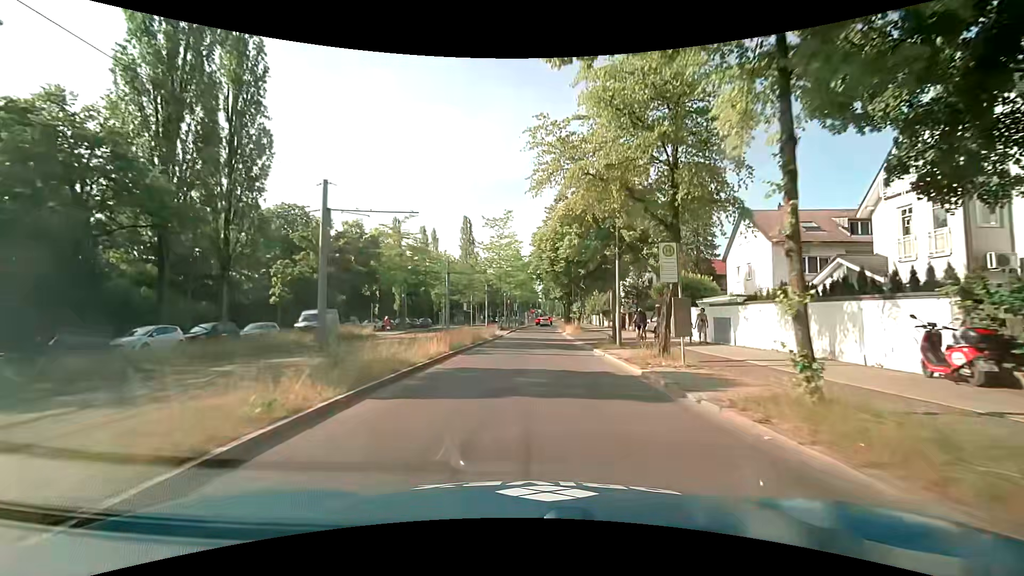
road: secondary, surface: asphalt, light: Day
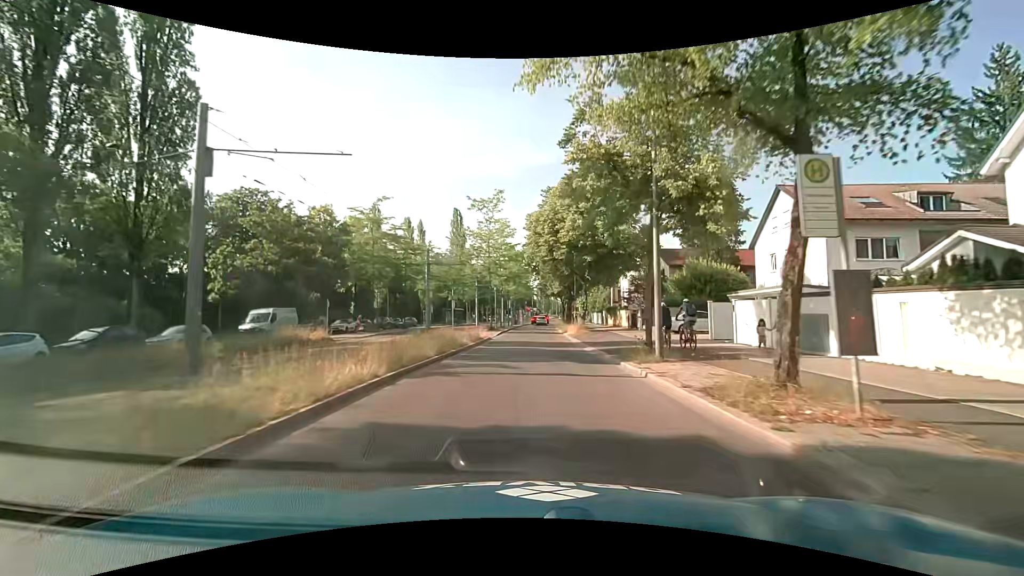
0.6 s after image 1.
(0.0, +7.4) m; 0°
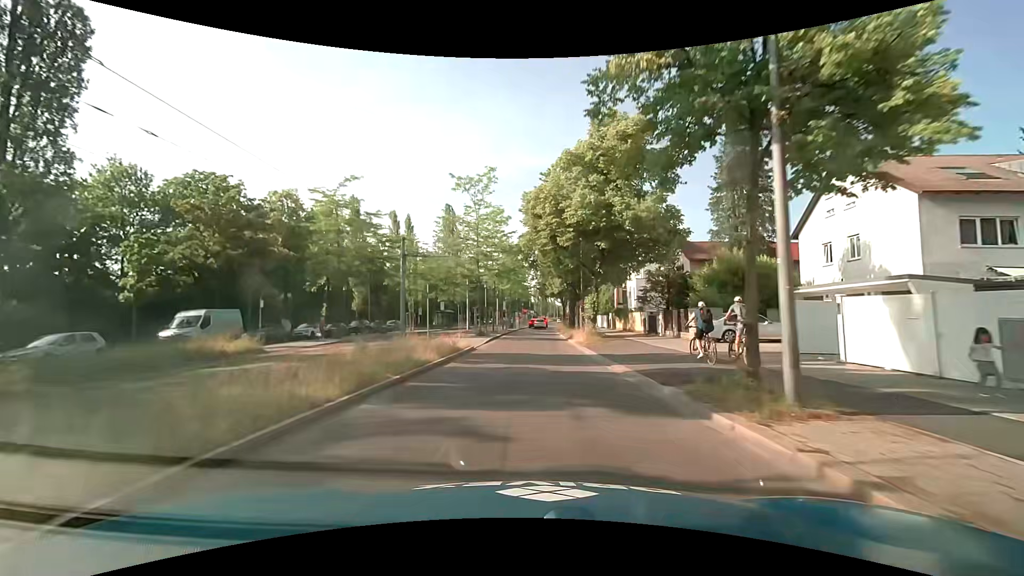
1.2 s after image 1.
(0.0, +7.3) m; 0°
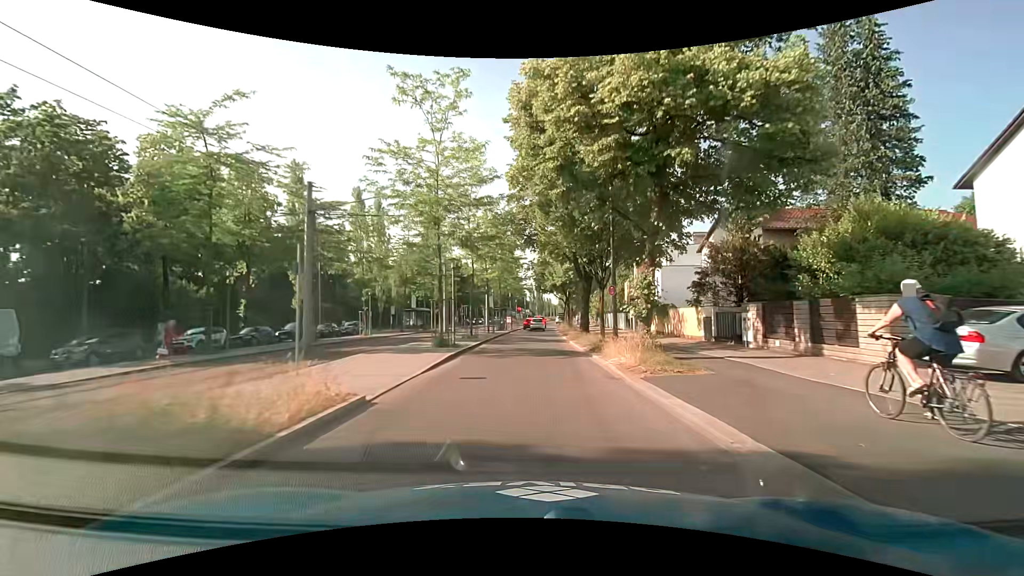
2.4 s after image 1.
(+0.1, +14.0) m; +1°
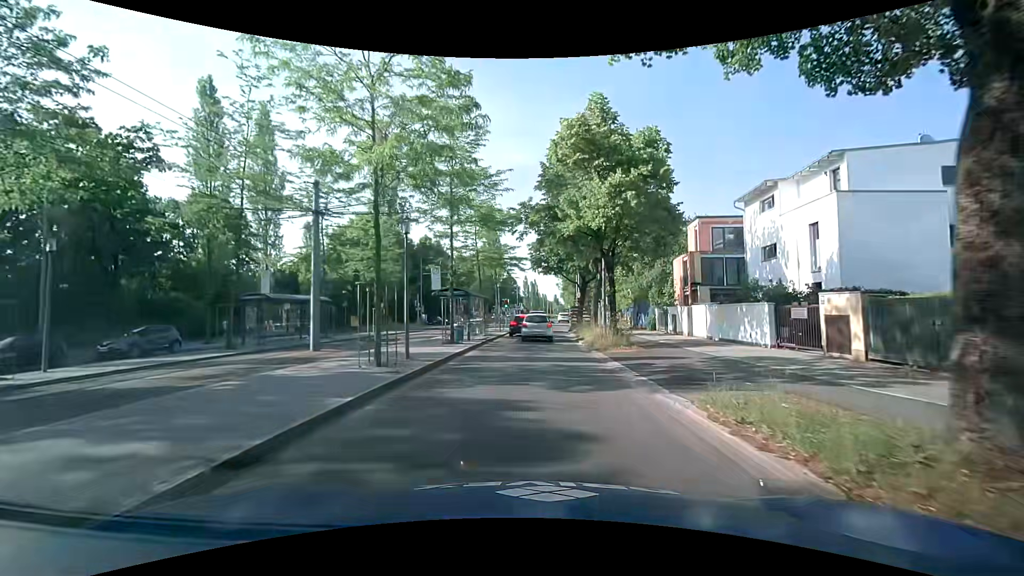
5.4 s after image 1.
(0.0, +28.4) m; 0°
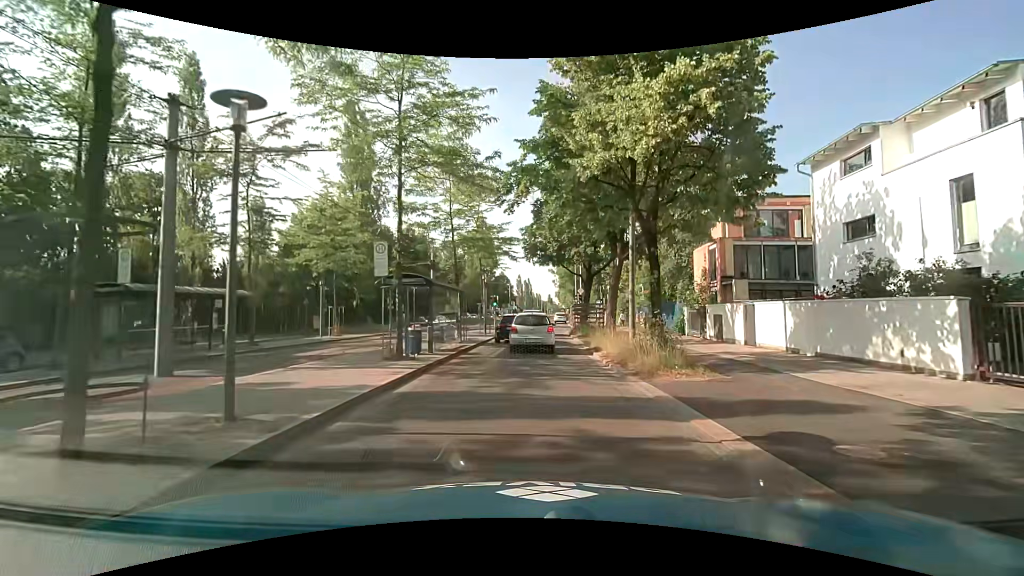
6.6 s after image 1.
(+0.1, +7.8) m; +1°
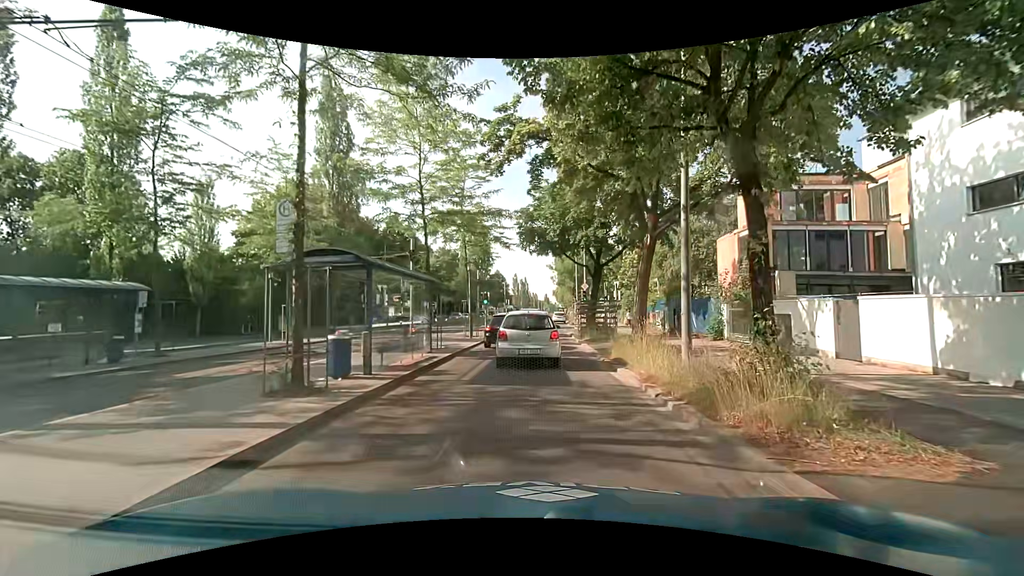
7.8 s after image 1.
(0.0, +5.7) m; +1°
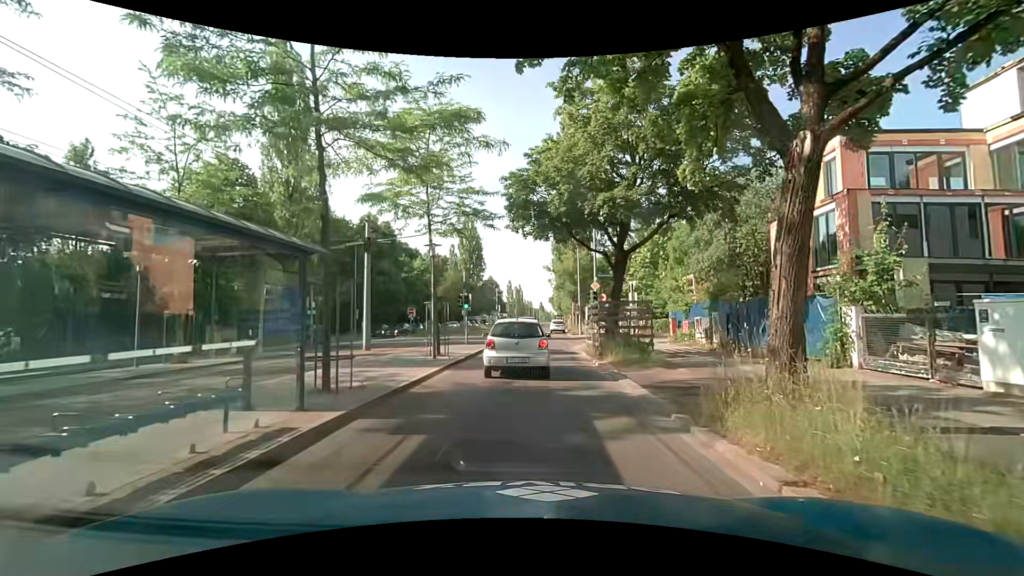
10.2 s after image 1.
(-0.1, +8.9) m; -2°
(0, +10) (0, +20) (+1, +30) (+1, +40) (+1, +50) (+1, +60) (+2, +70) (+3, +80) (+4, +90) (+4, +100) m
